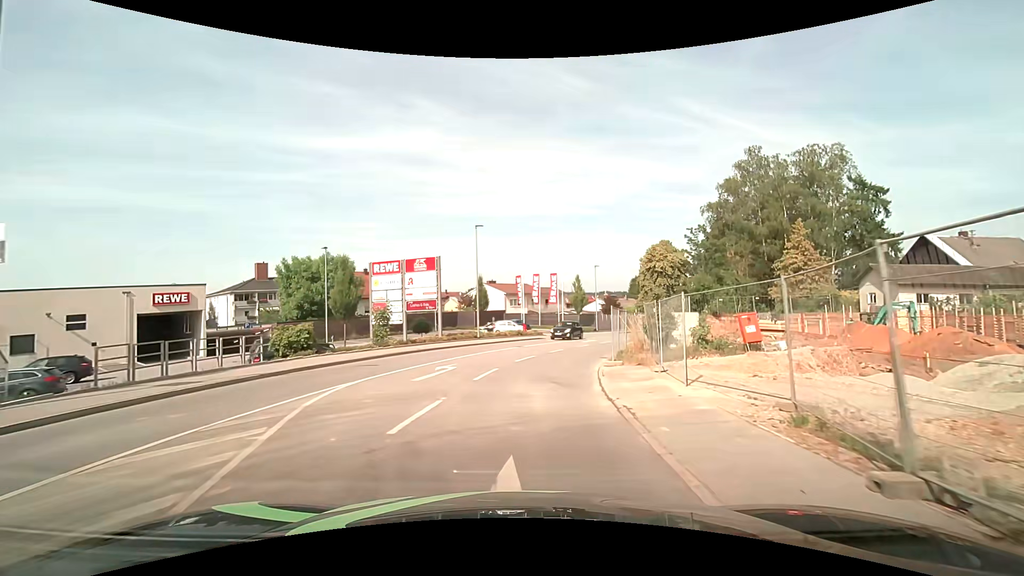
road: tertiary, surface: asphalt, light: Day
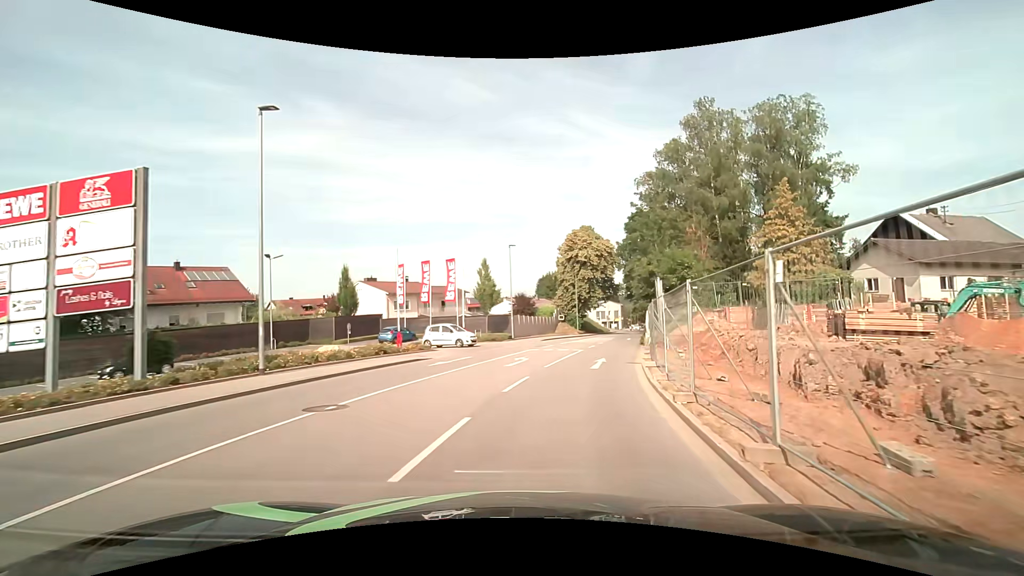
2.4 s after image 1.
(+1.4, +19.5) m; +11°
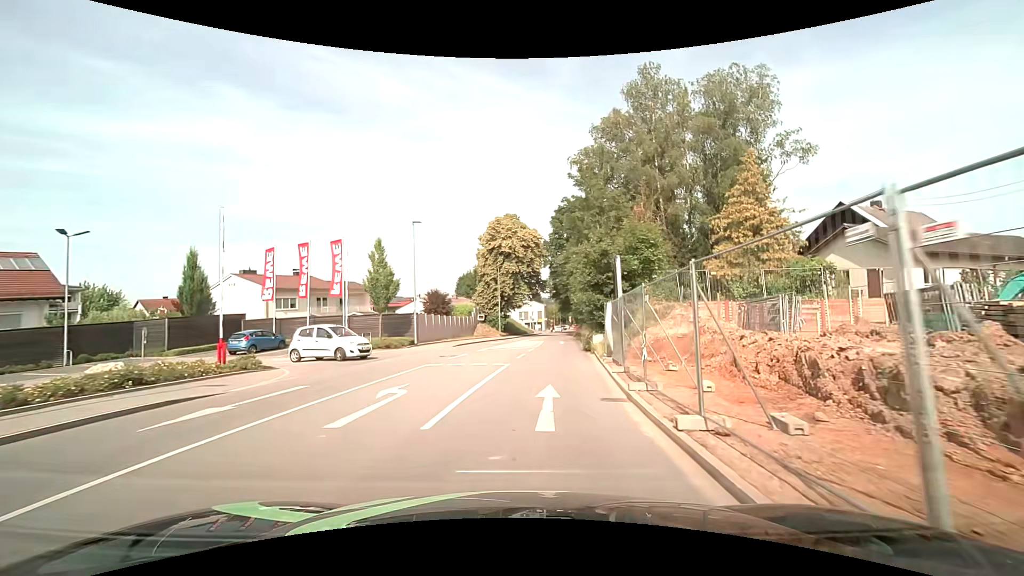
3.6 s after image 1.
(+0.8, +9.6) m; +10°
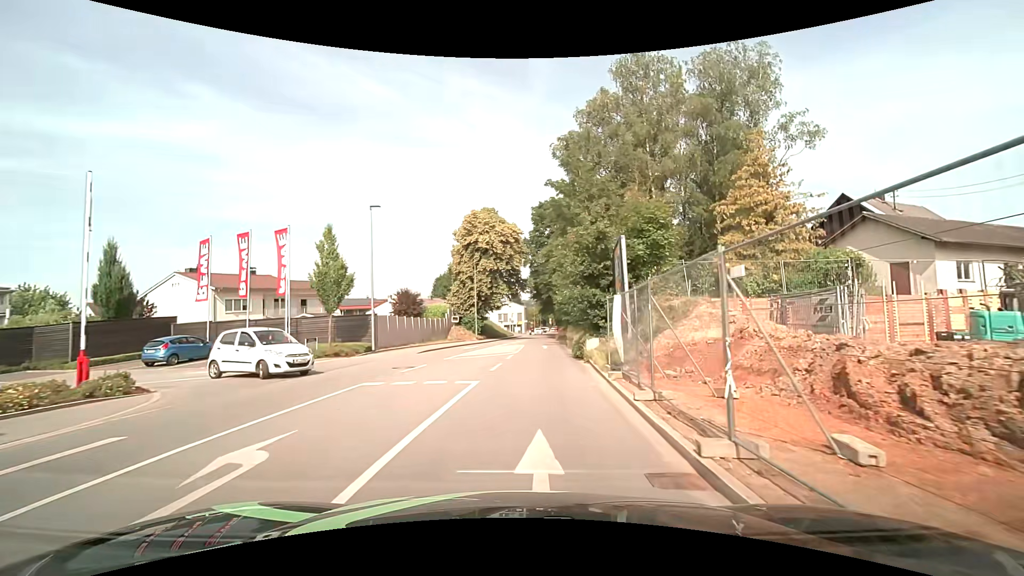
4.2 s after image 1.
(+0.1, +4.8) m; +2°
(0, +10) (+1, +20) (+1, +30) (+1, +40) (+2, +50) (+2, +60) (+3, +70) (+4, +80) (+4, +90) (+5, +100) m
